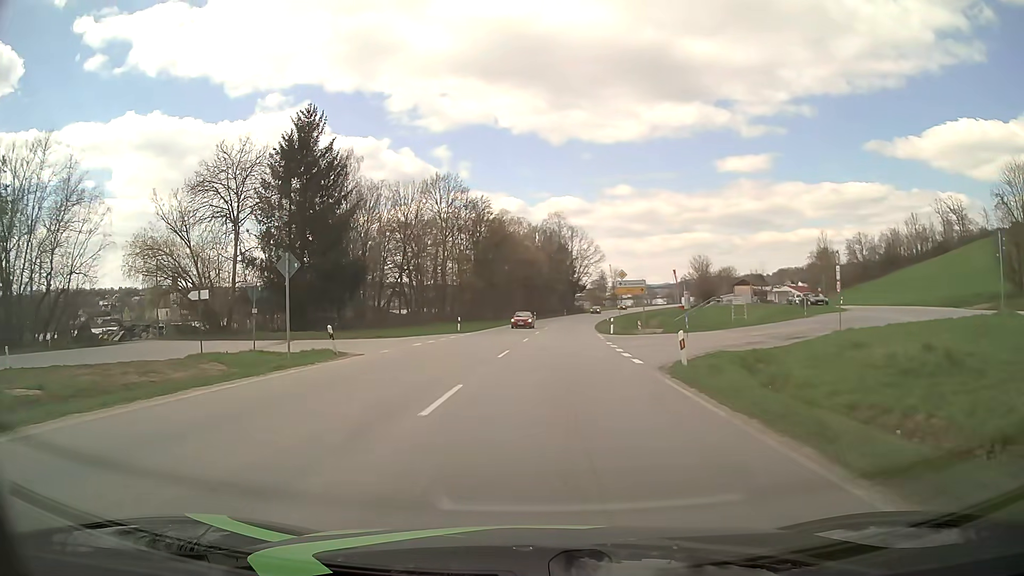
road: primary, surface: asphalt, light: Day
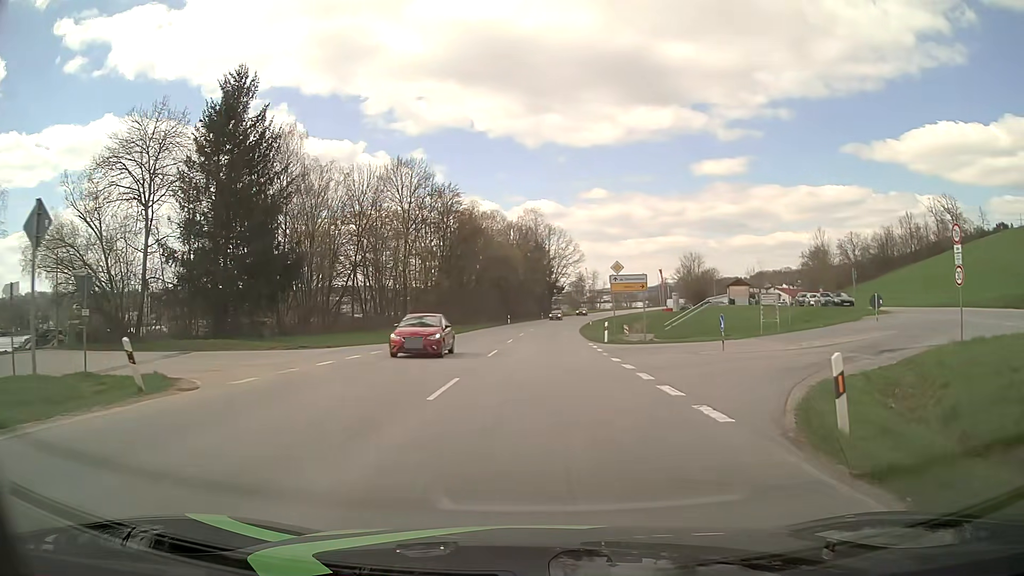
(+0.1, +10.2) m; +2°
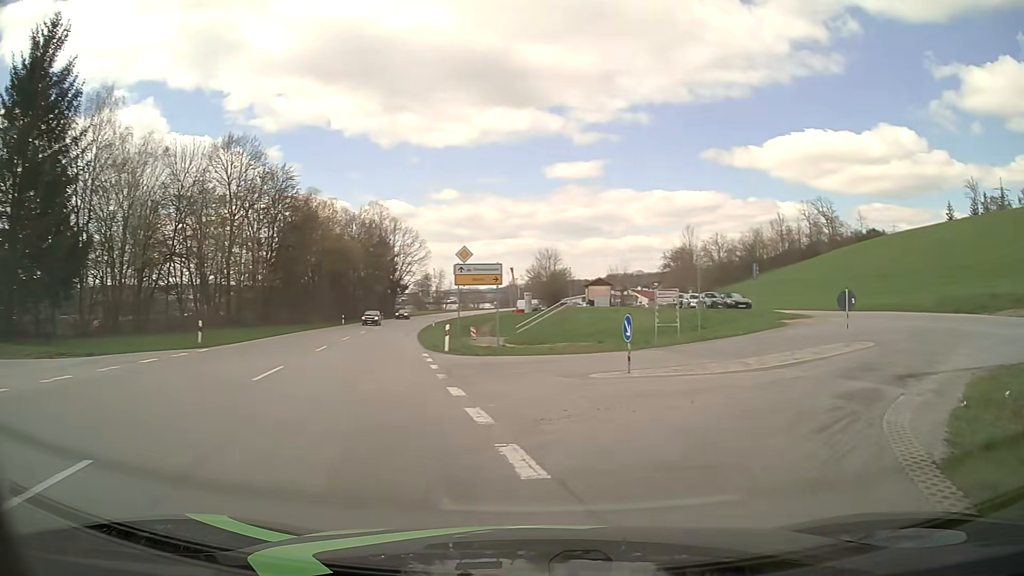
(+0.7, +8.7) m; +13°
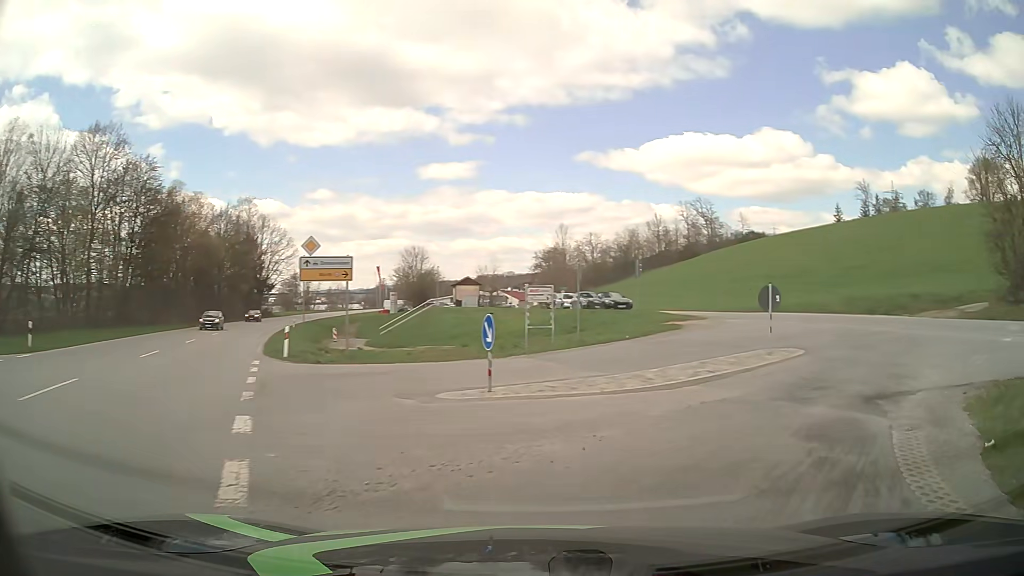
(+0.3, +3.8) m; +11°
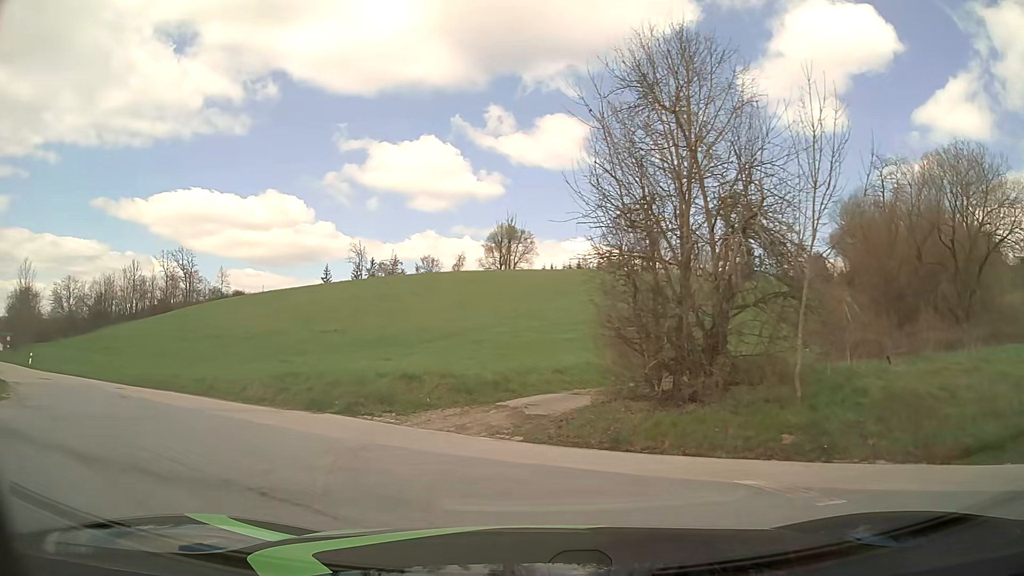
(+7.6, +14.3) m; +44°
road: tertiary
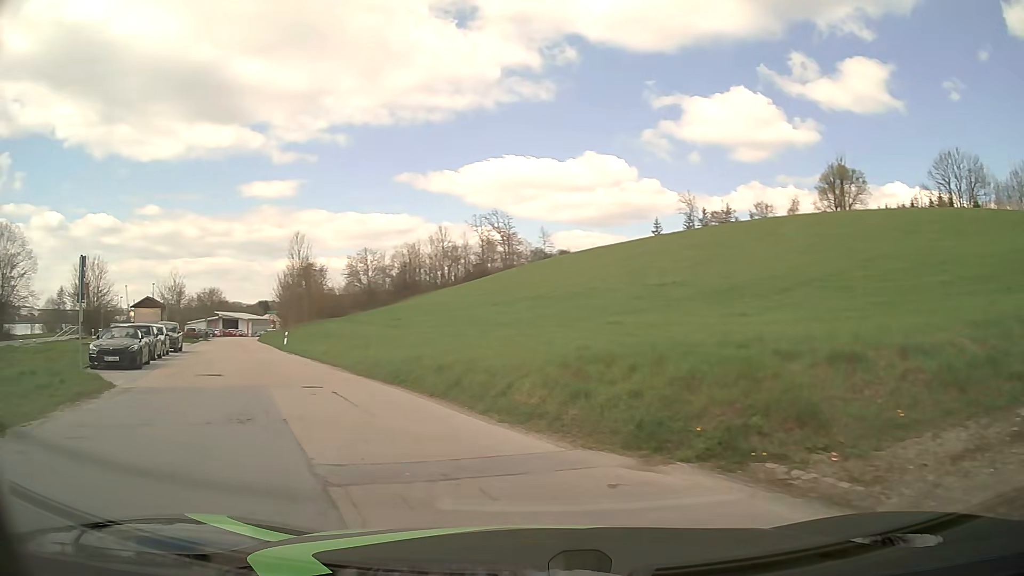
(-2.1, +9.4) m; -29°
